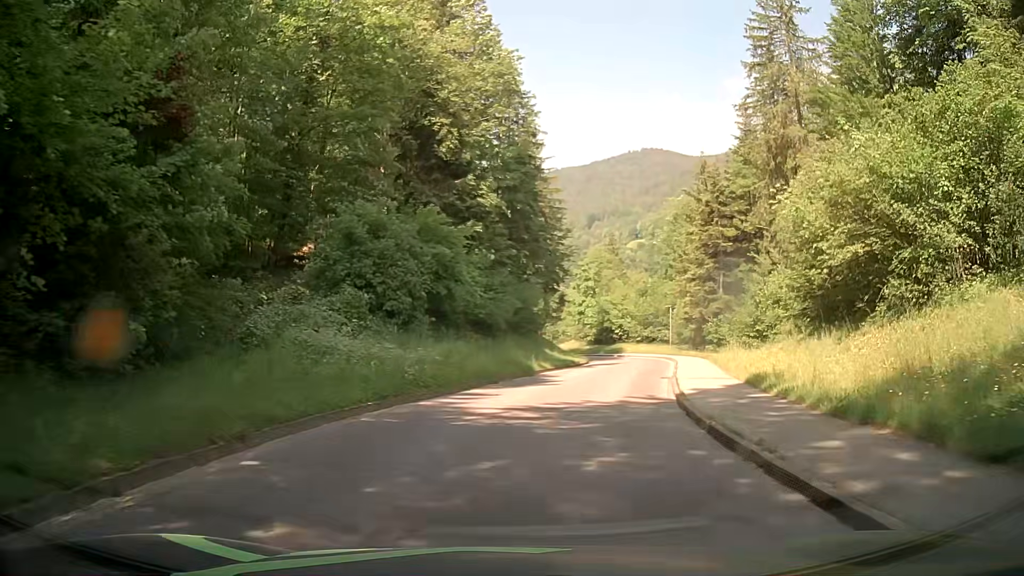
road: tertiary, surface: asphalt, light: Day
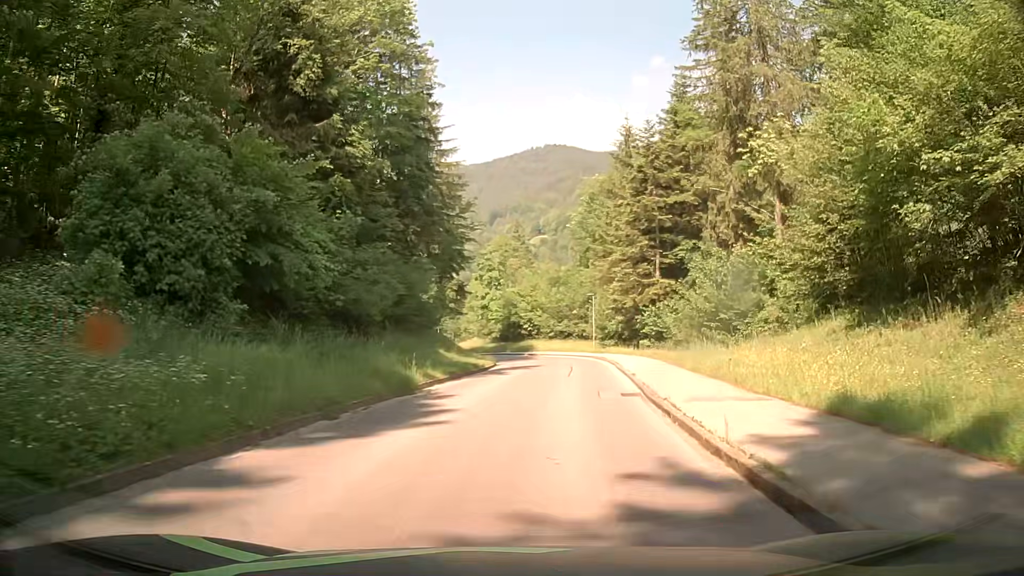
(+0.9, +10.7) m; +9°
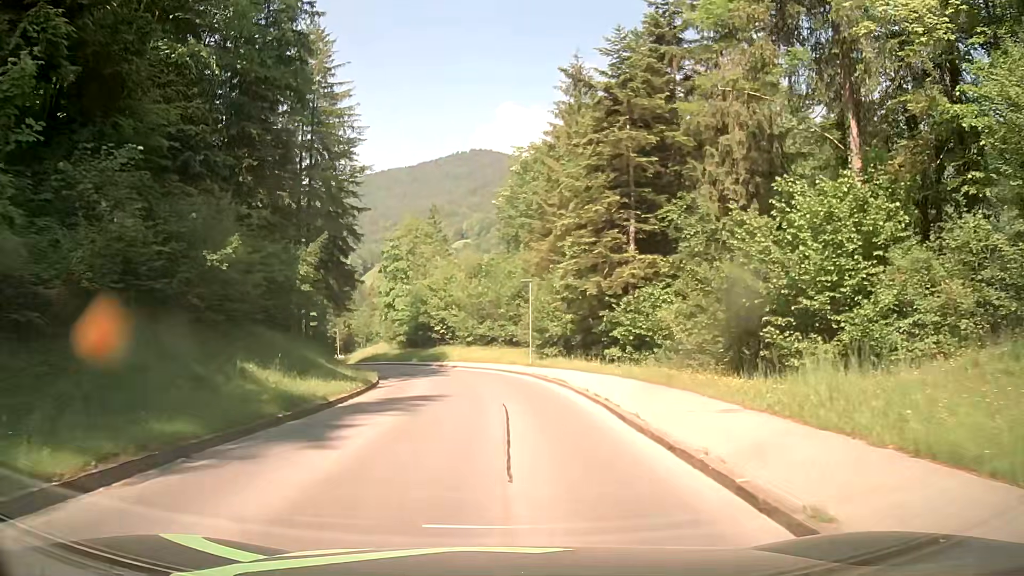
(+1.0, +16.9) m; +6°
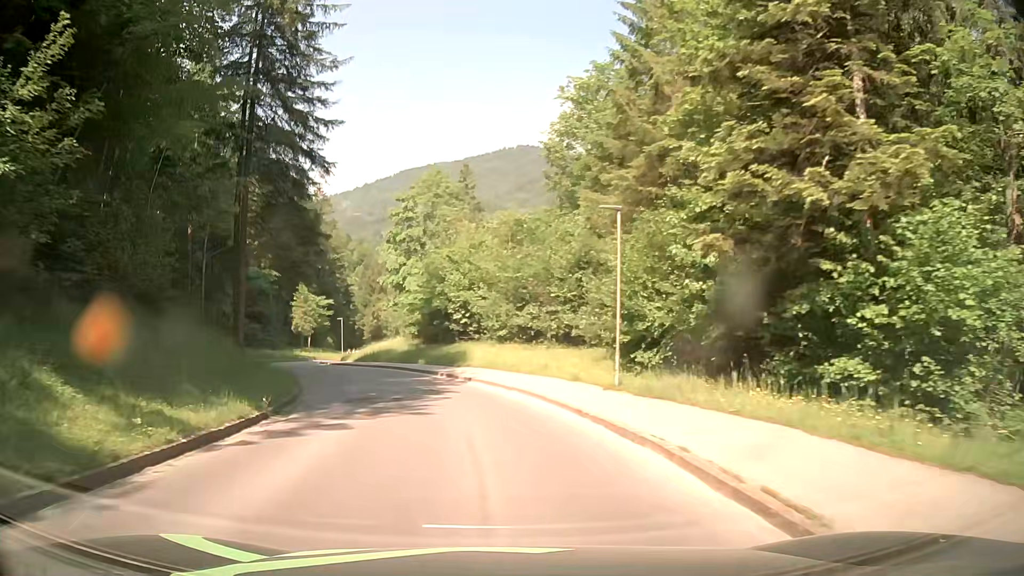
(0.0, +19.4) m; -2°
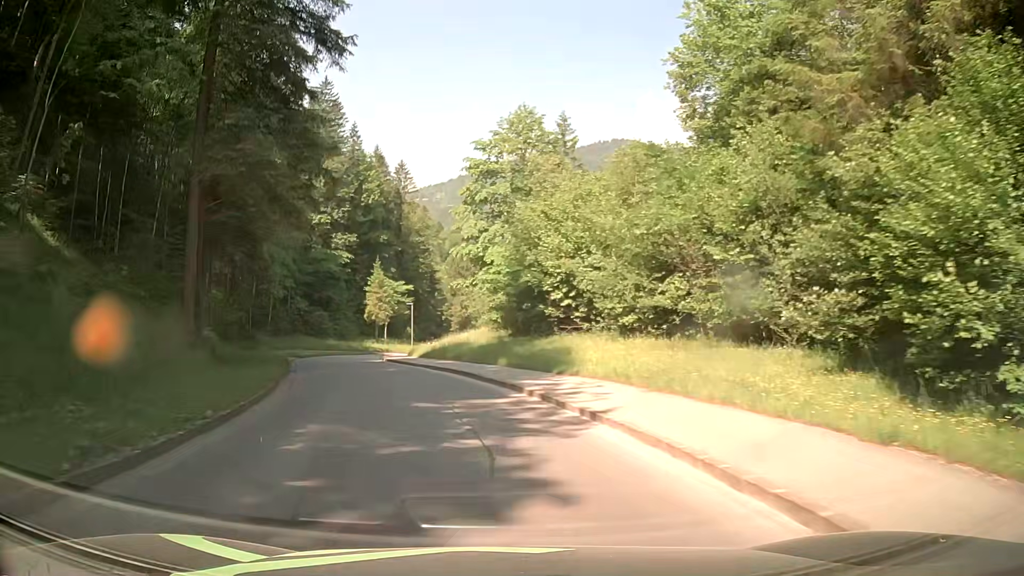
(-1.0, +13.5) m; -9°
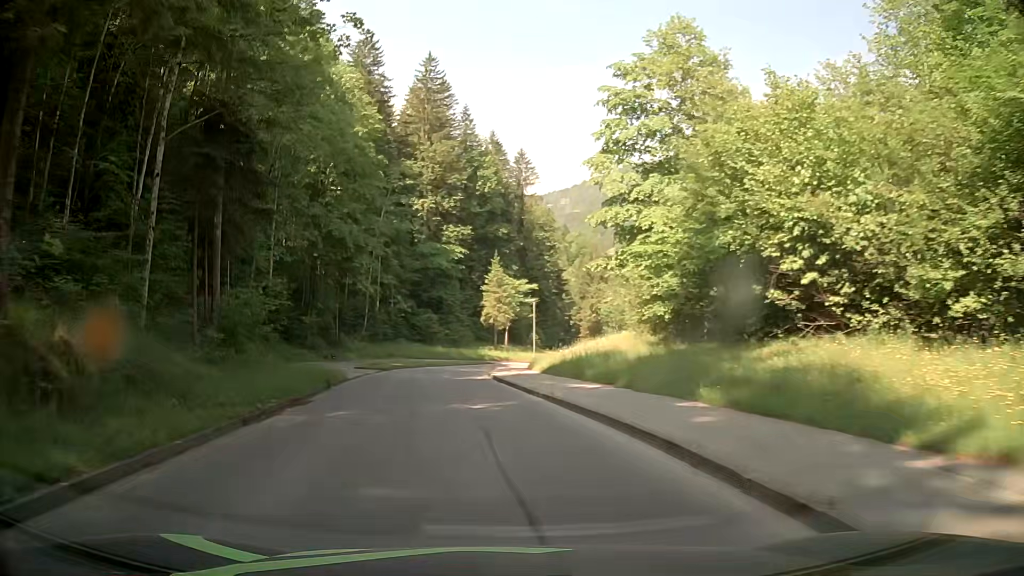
(-1.2, +13.7) m; -9°
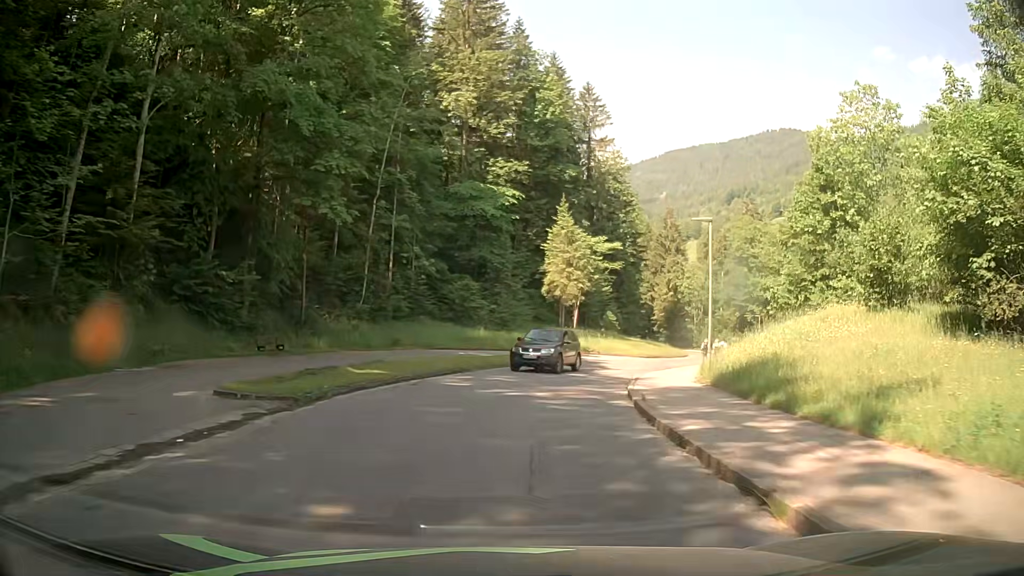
(-3.2, +27.2) m; -6°
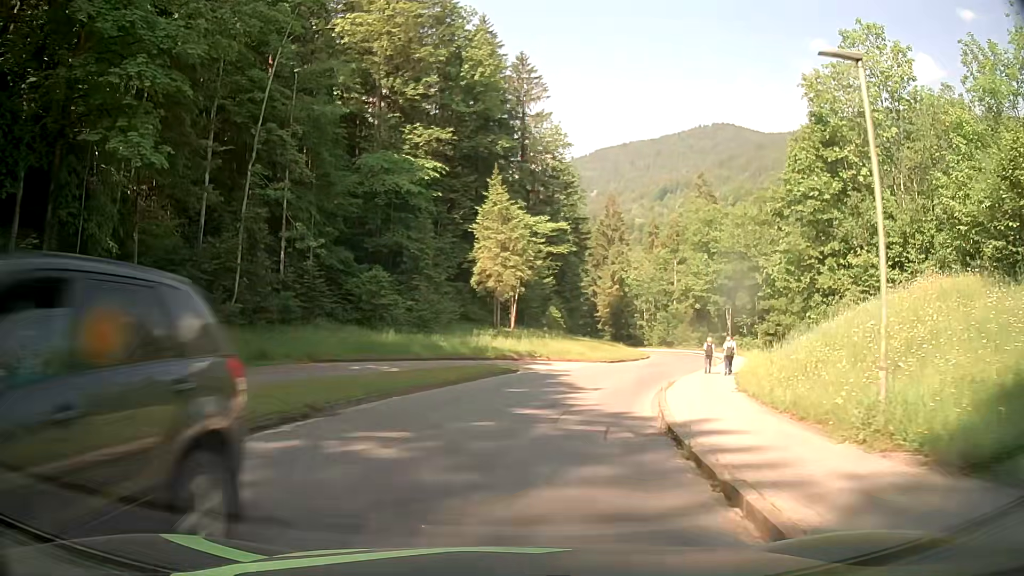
(+0.7, +11.8) m; +6°
(0, +10) (+2, +20) (+5, +29) (+9, +39) (+13, +48) (+16, +57) (+18, +67) (+18, +77) (+17, +87) (+15, +97) m
